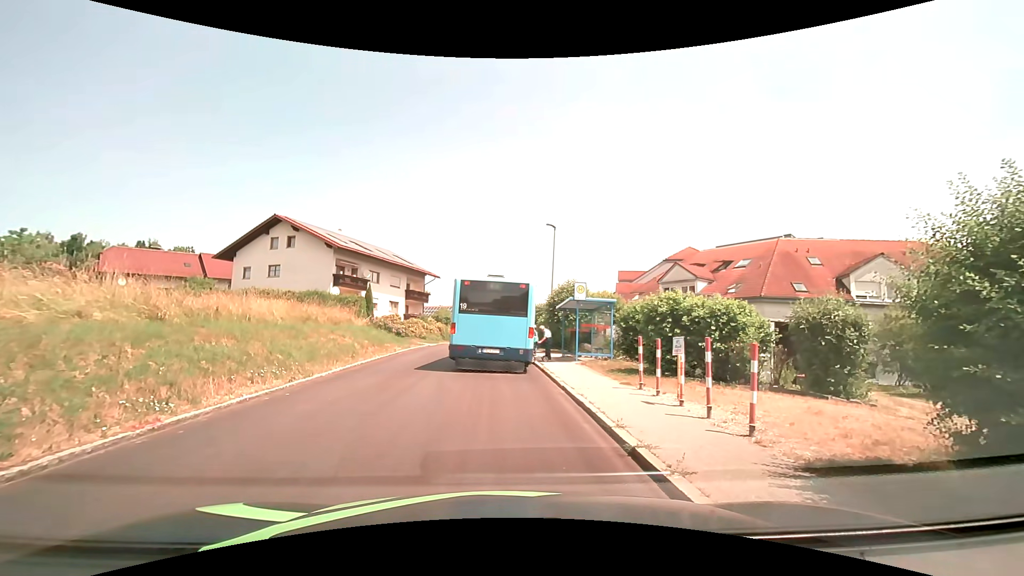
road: tertiary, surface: asphalt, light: Day
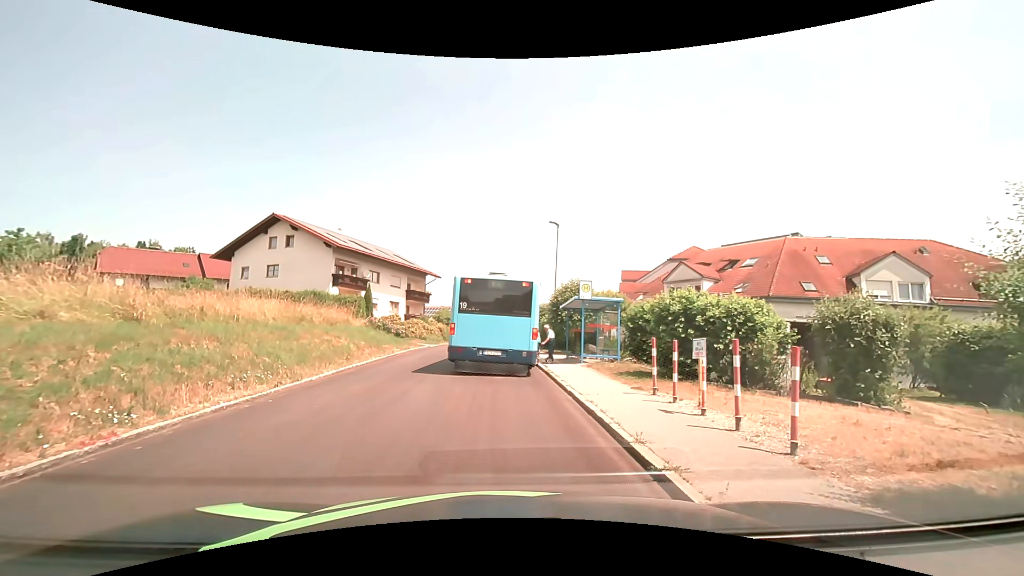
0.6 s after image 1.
(0.0, +0.8) m; +1°
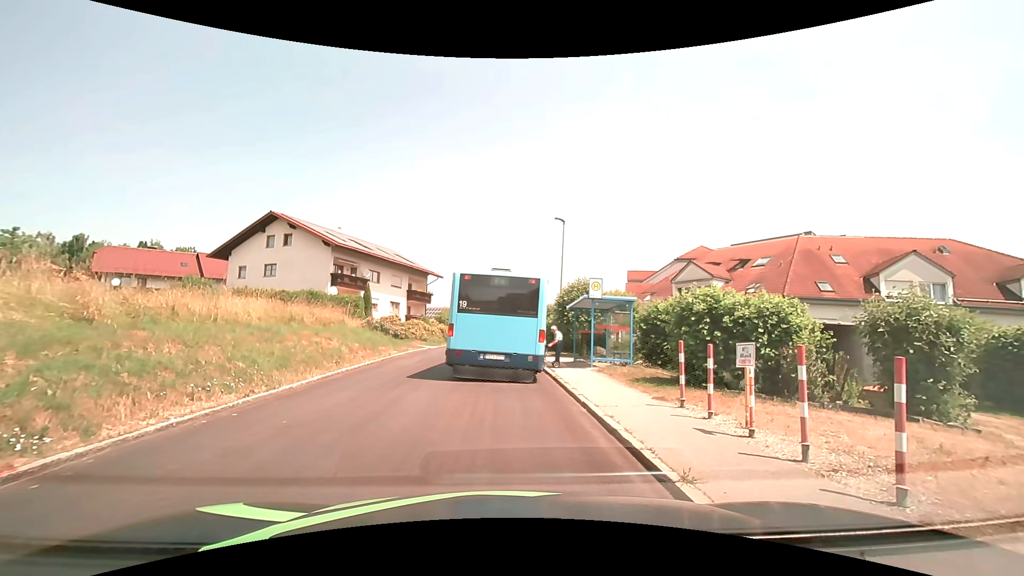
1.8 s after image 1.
(0.0, +1.3) m; 0°
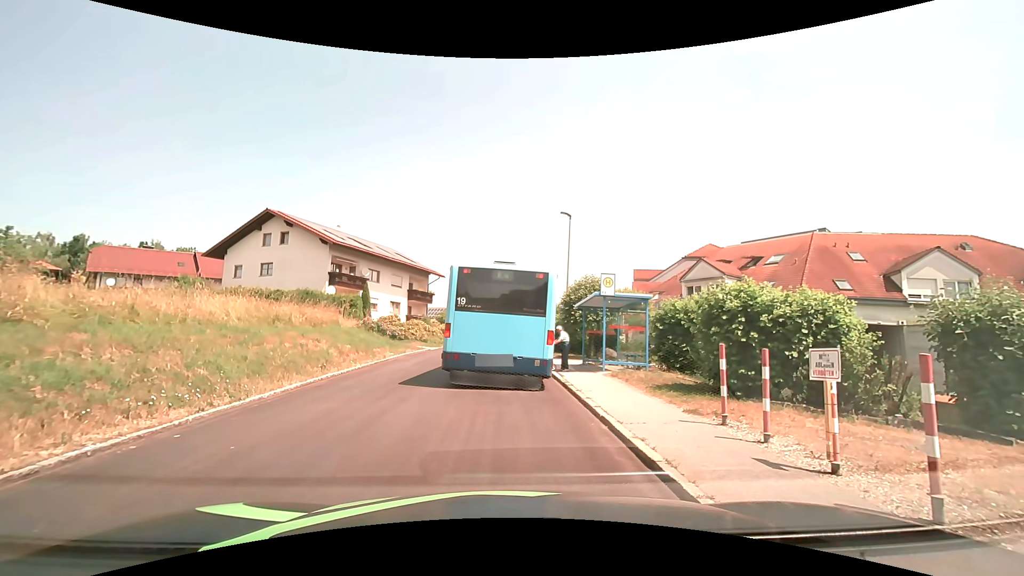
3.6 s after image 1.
(0.0, +1.5) m; 0°
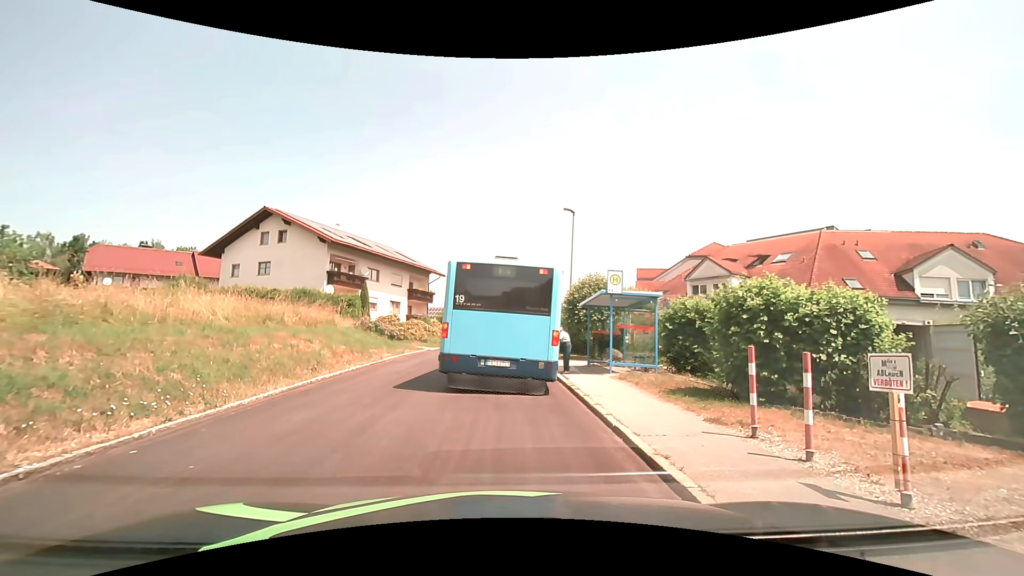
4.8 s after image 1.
(0.0, +0.8) m; 0°
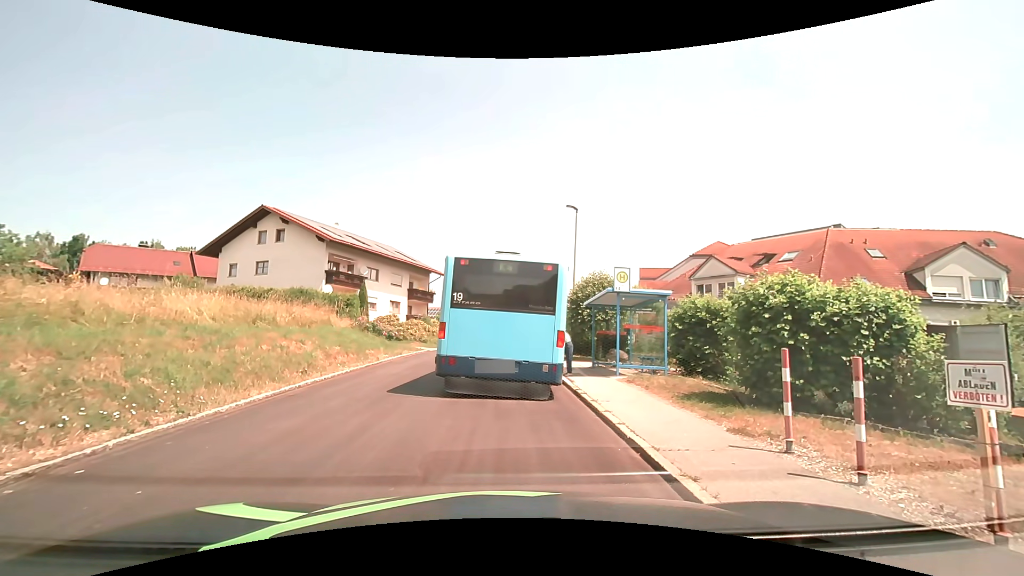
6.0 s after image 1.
(0.0, +0.7) m; 0°
